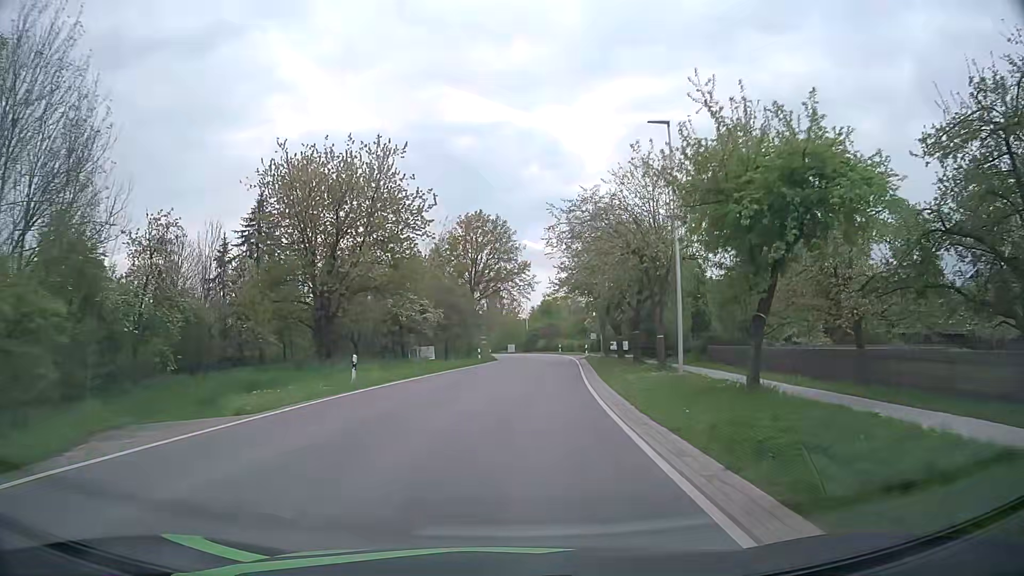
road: secondary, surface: asphalt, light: Day
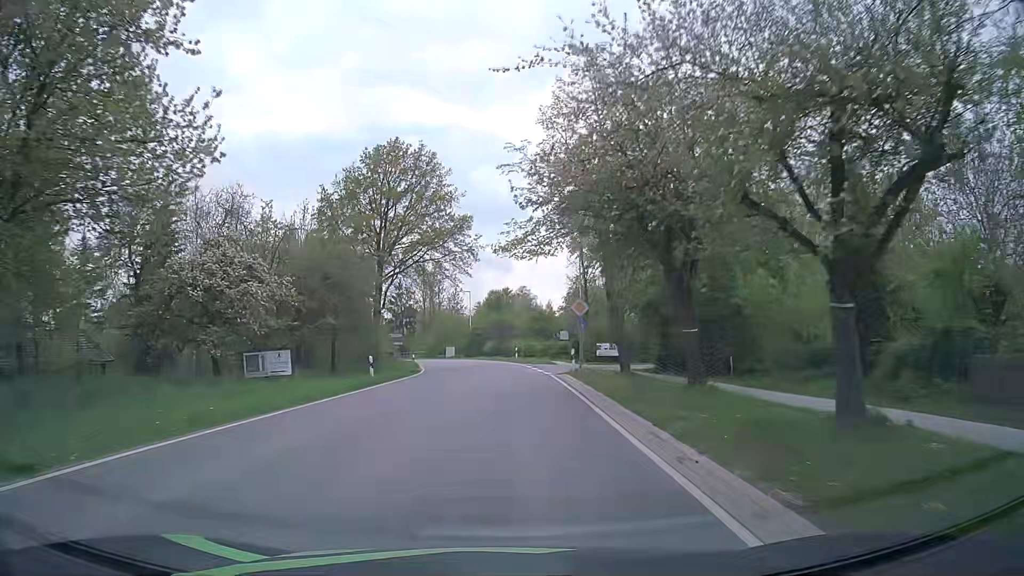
(+1.5, +24.4) m; +5°
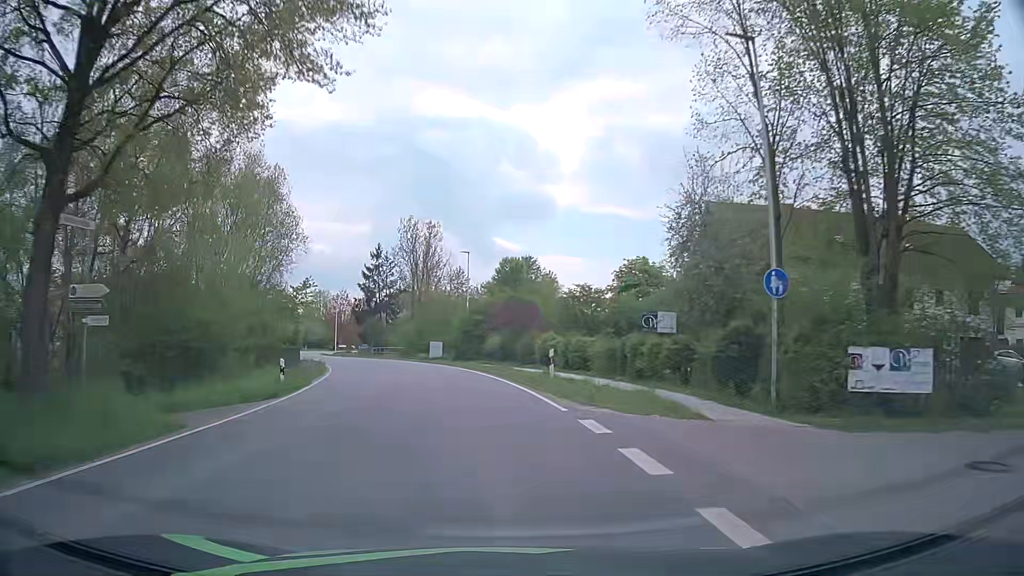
(+0.1, +32.5) m; -1°
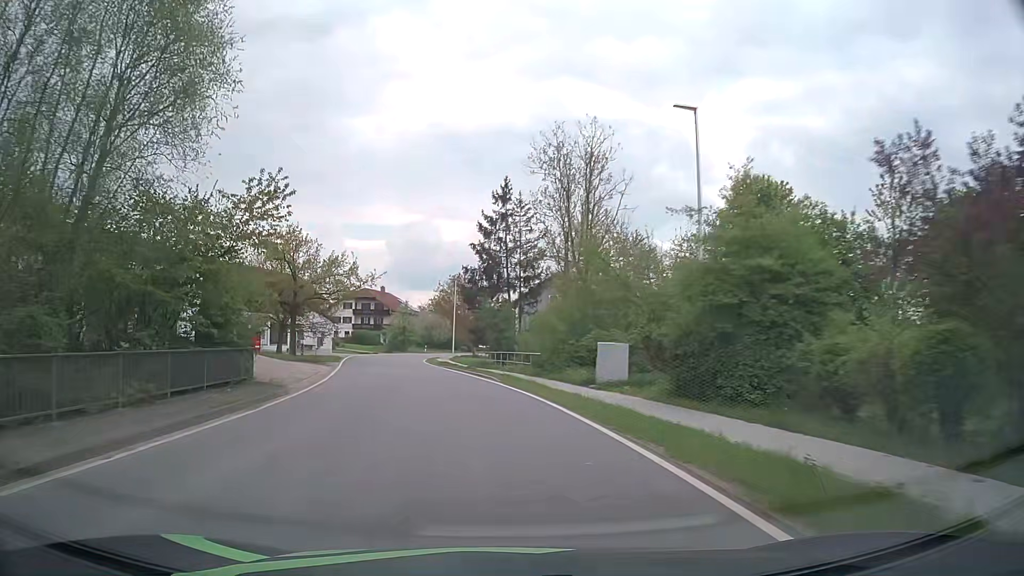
(-3.7, +32.1) m; -14°
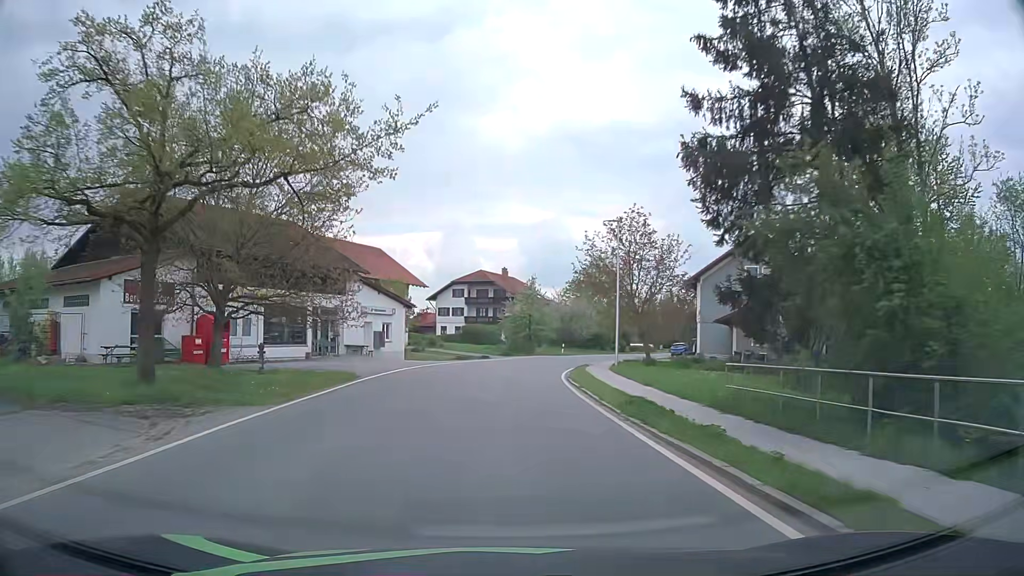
(-3.6, +32.0) m; -11°
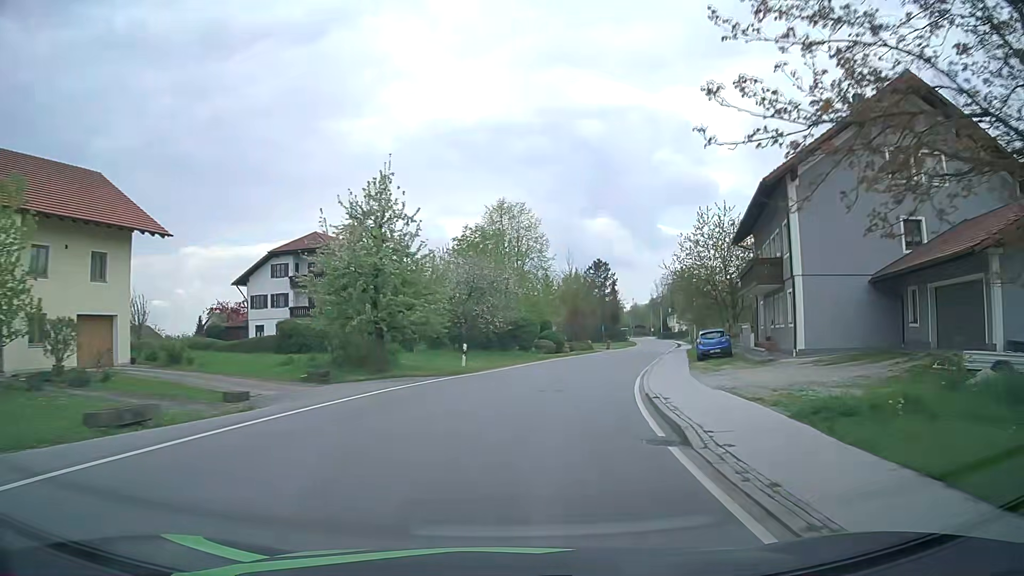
(+2.2, +39.4) m; +11°
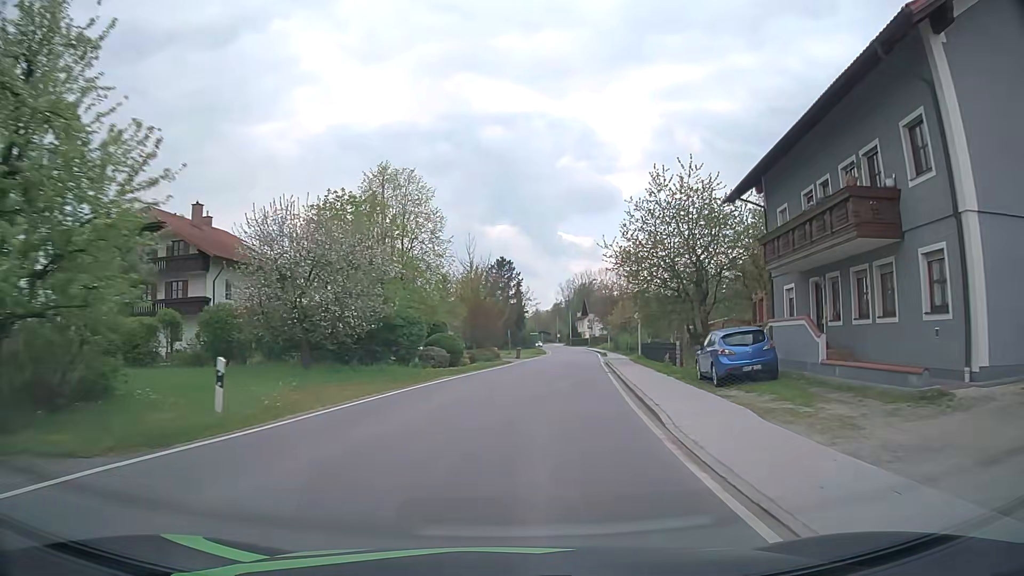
(+1.2, +15.9) m; +9°
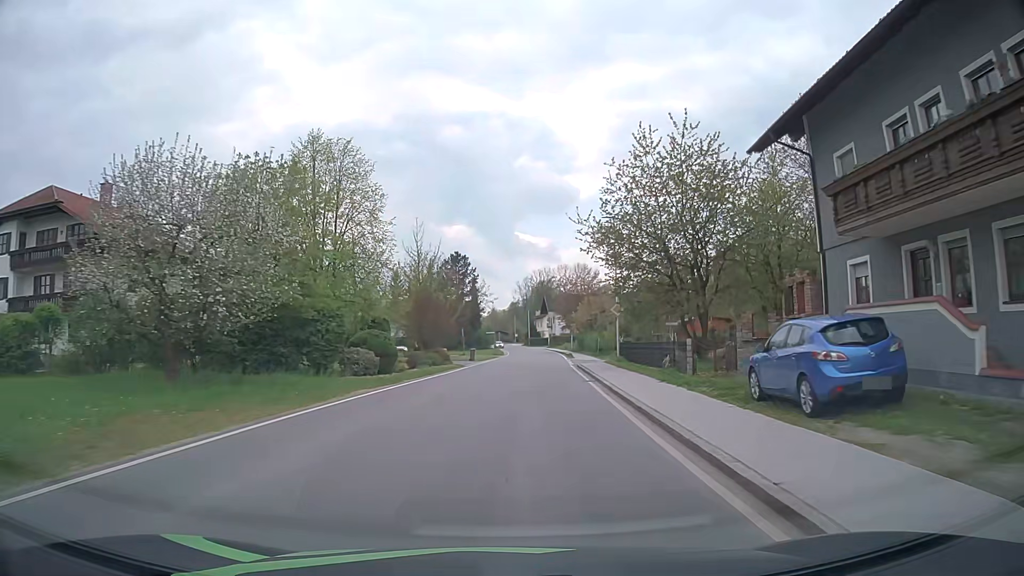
(+0.2, +8.0) m; +3°
(0, +10) (+1, +20) (+1, +30) (+2, +40) (+3, +50) (+3, +60) (+4, +70) (+4, +80) (+5, +90) (+5, +100) m
